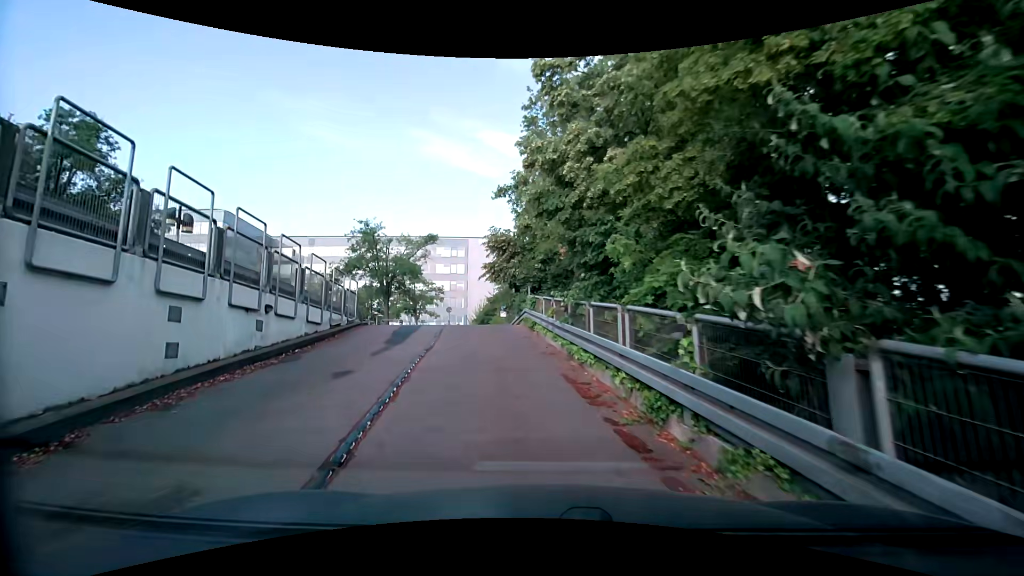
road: service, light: Day
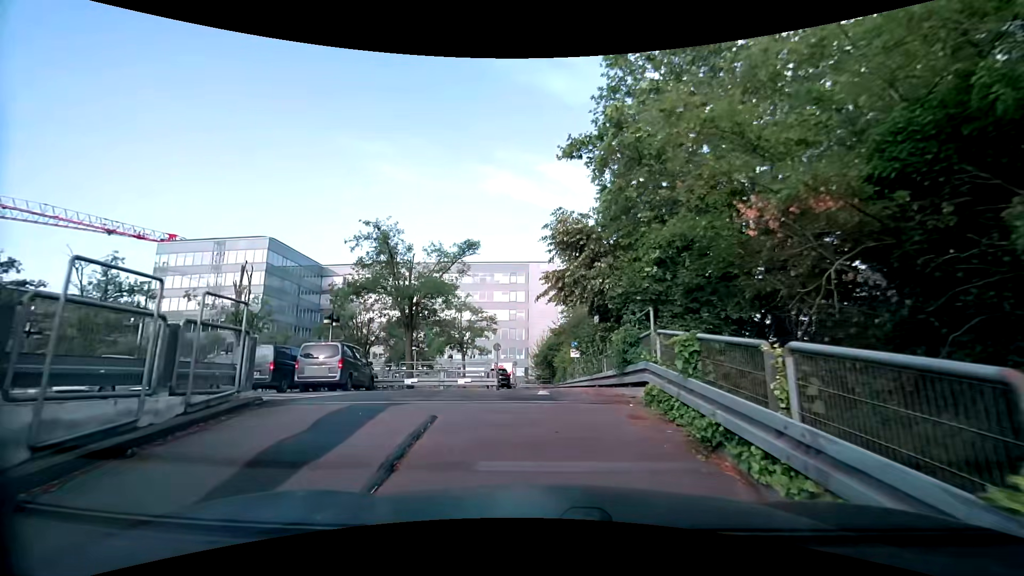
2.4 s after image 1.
(-1.1, +11.1) m; -8°
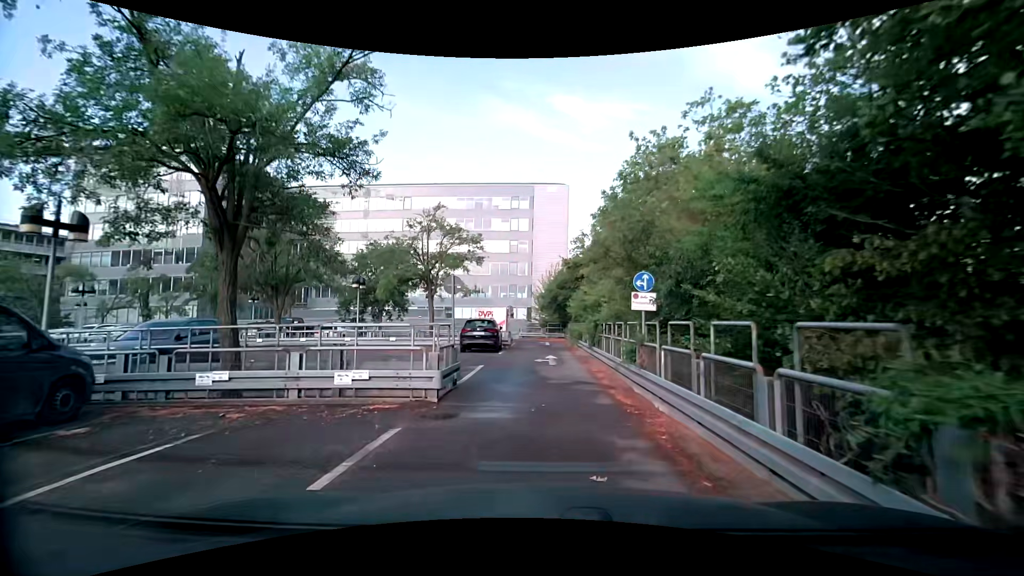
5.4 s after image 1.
(-0.3, +15.4) m; 0°
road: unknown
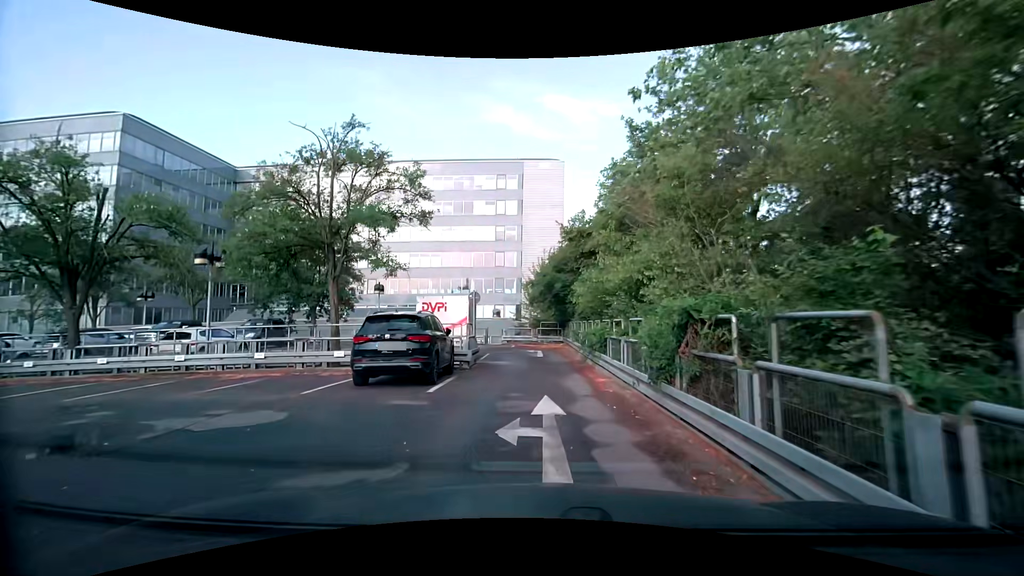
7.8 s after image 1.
(+0.2, +12.2) m; 0°
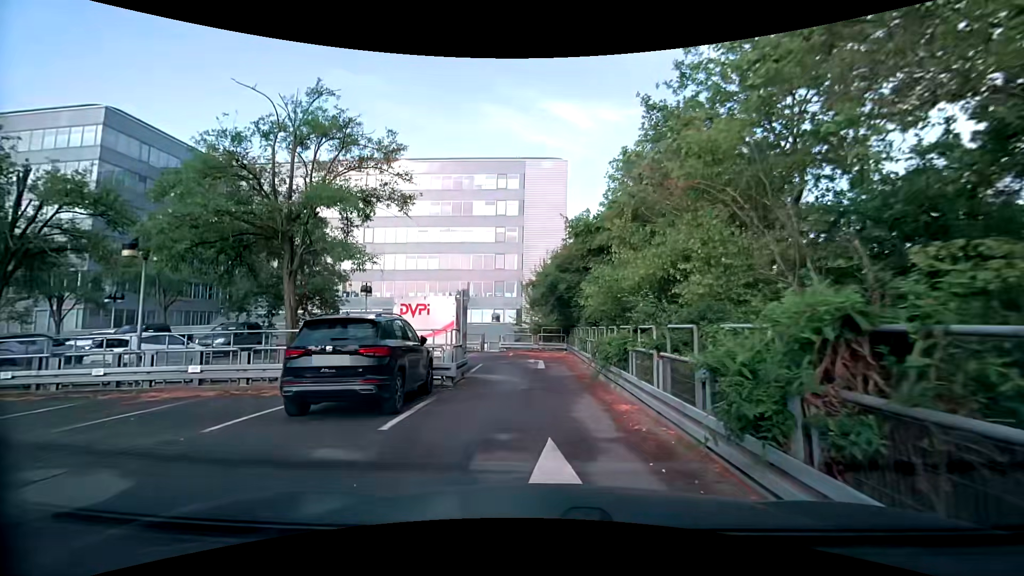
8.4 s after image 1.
(0.0, +2.9) m; 0°
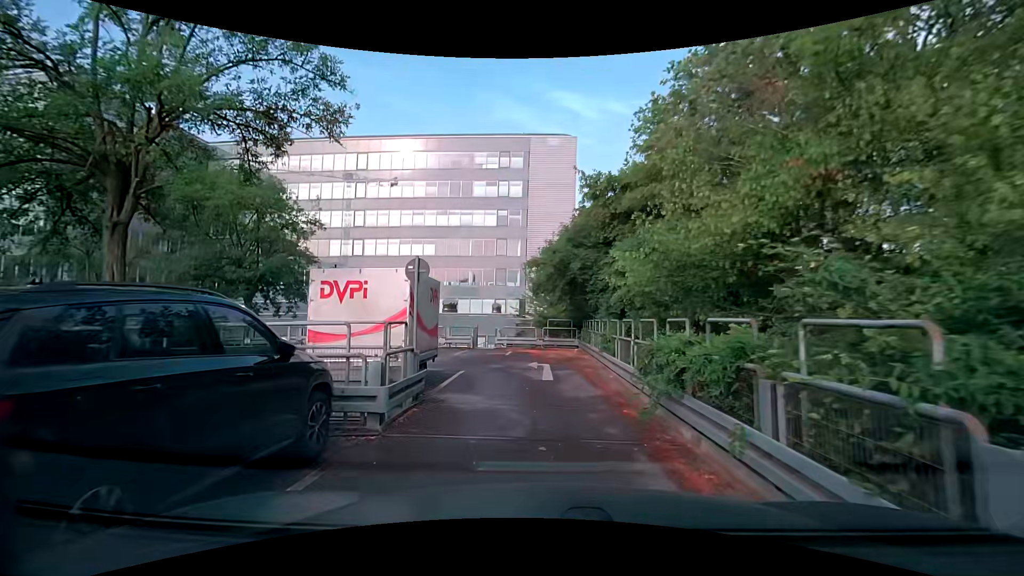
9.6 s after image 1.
(0.0, +5.6) m; 0°
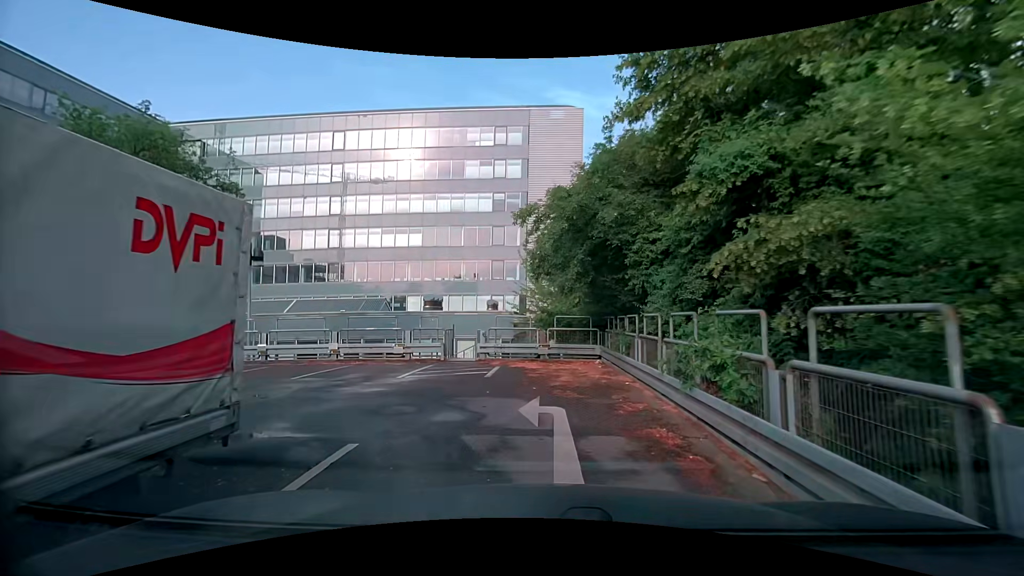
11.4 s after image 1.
(0.0, +7.9) m; -1°
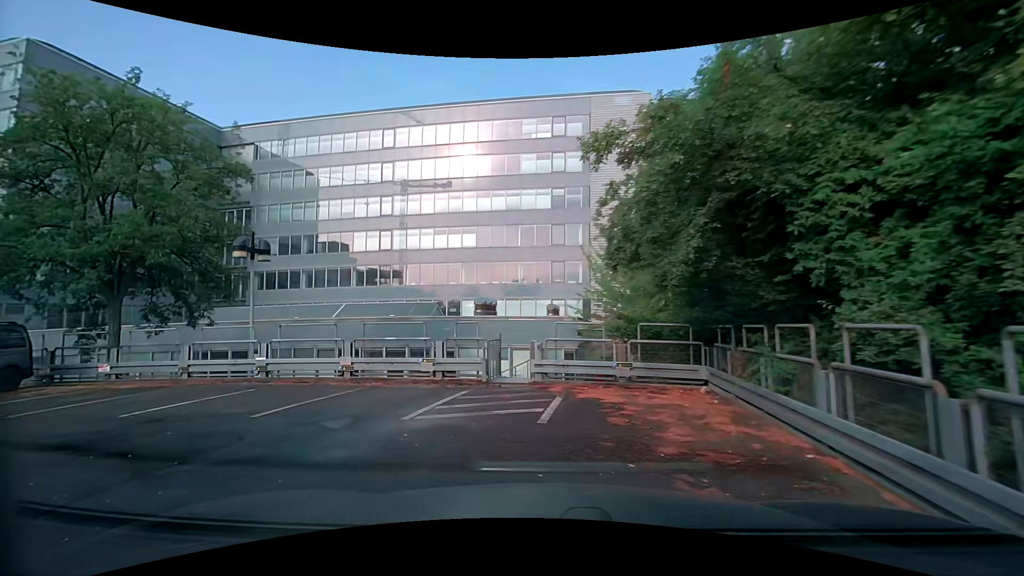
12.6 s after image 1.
(-0.1, +4.3) m; -7°
